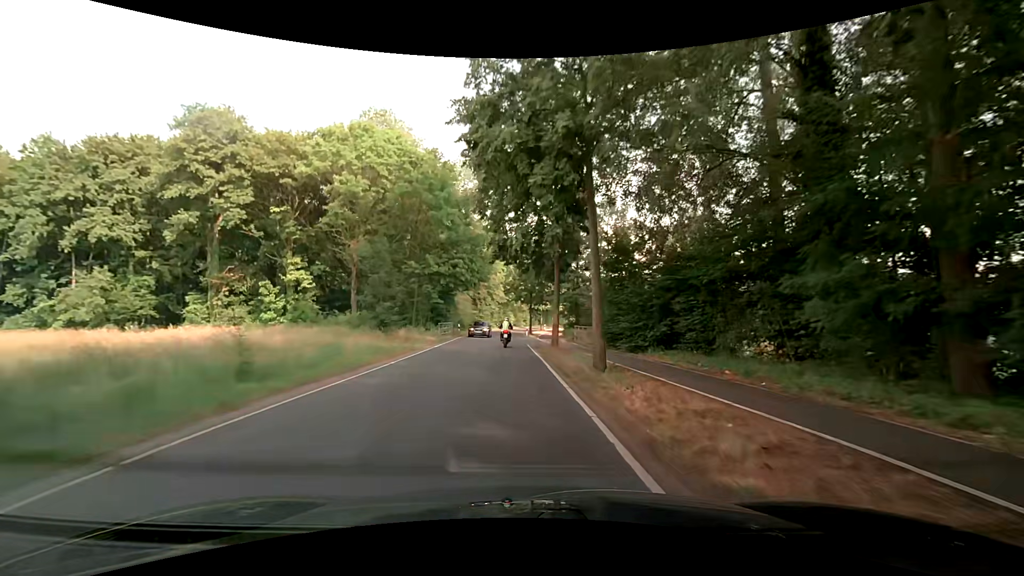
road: tertiary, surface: asphalt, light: Day
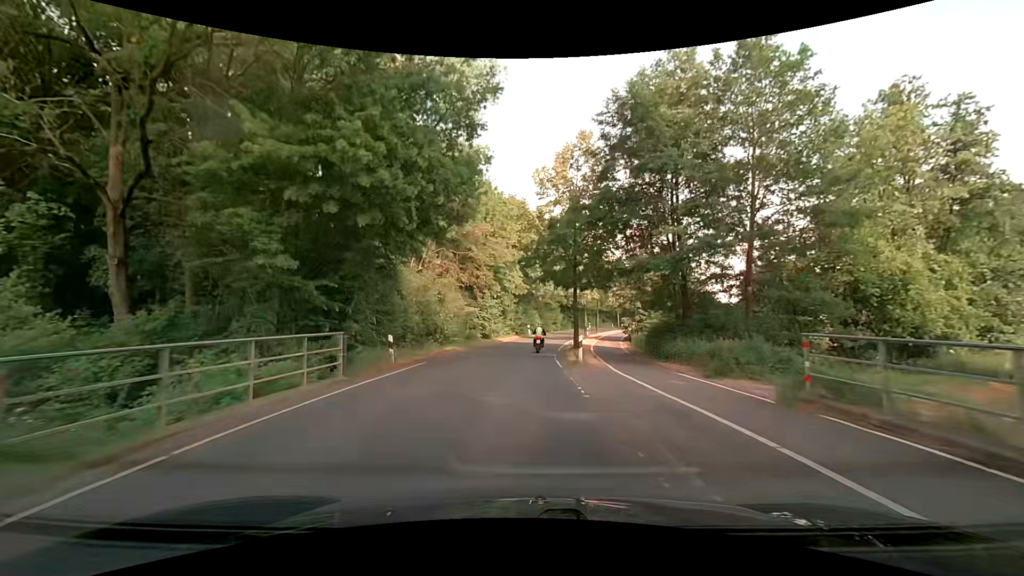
(-0.2, +30.3) m; -2°
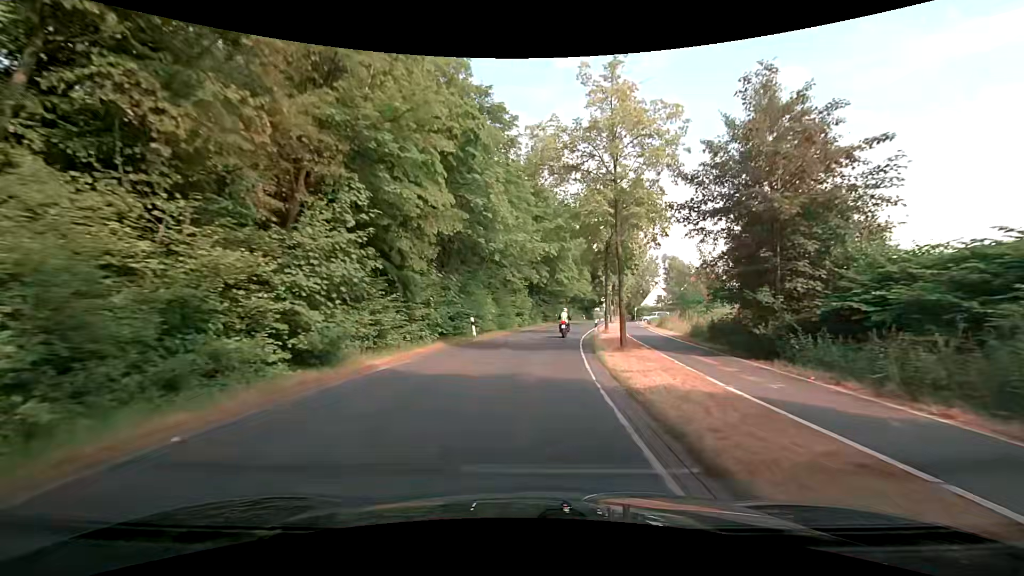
(+0.8, +30.4) m; +4°
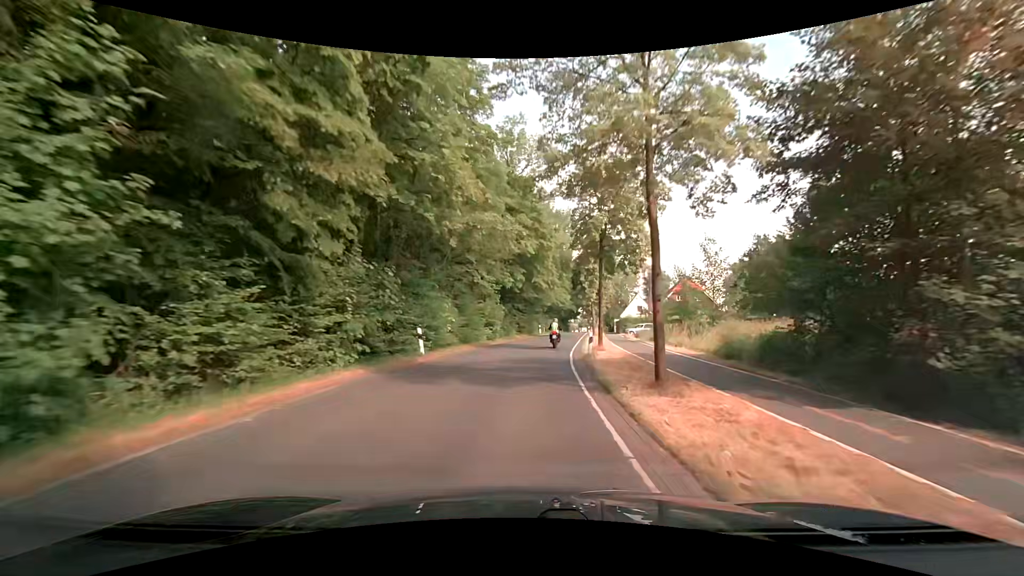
(+0.3, +7.6) m; +4°
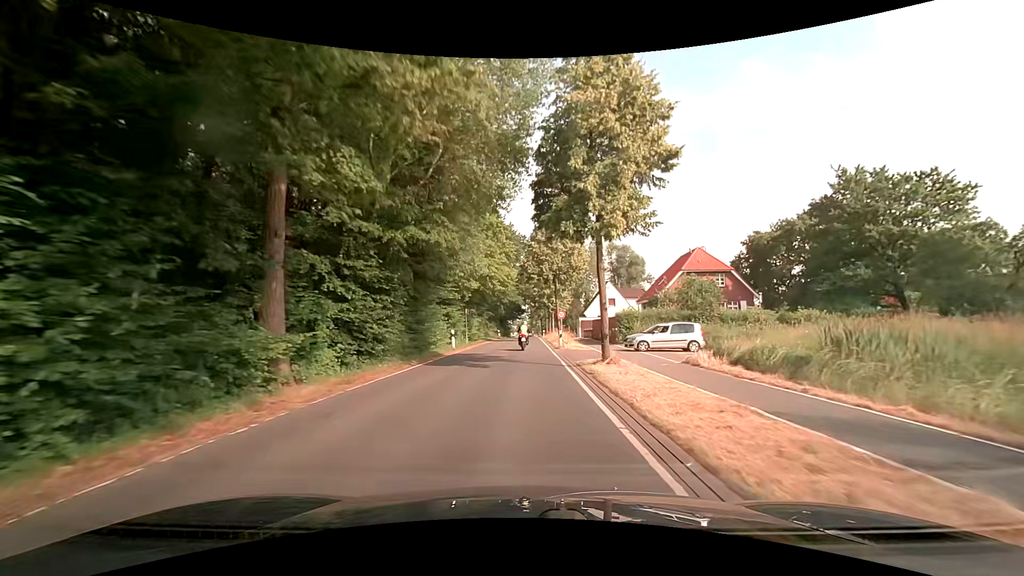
(+2.6, +37.4) m; +7°
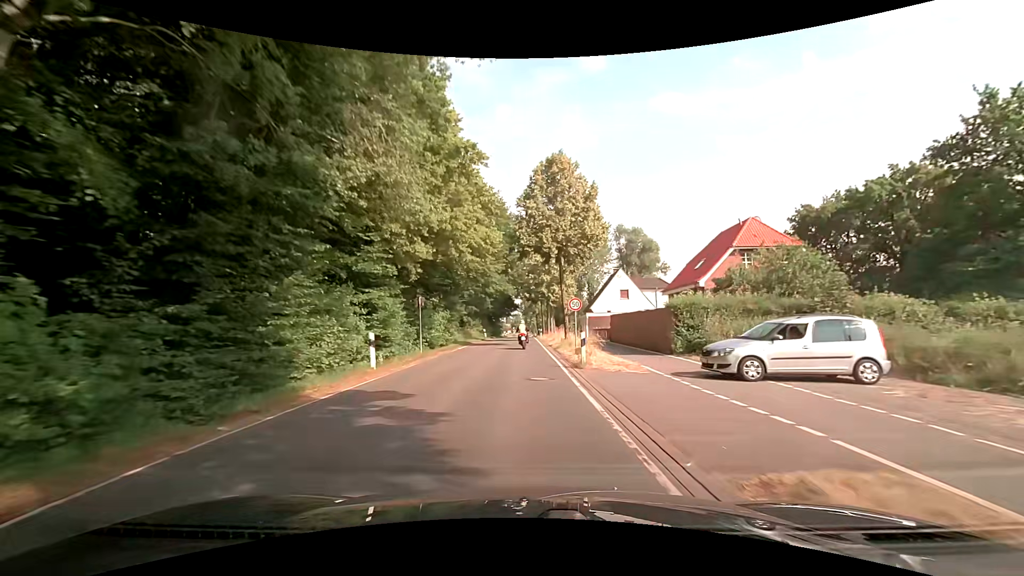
(+0.2, +15.1) m; +1°
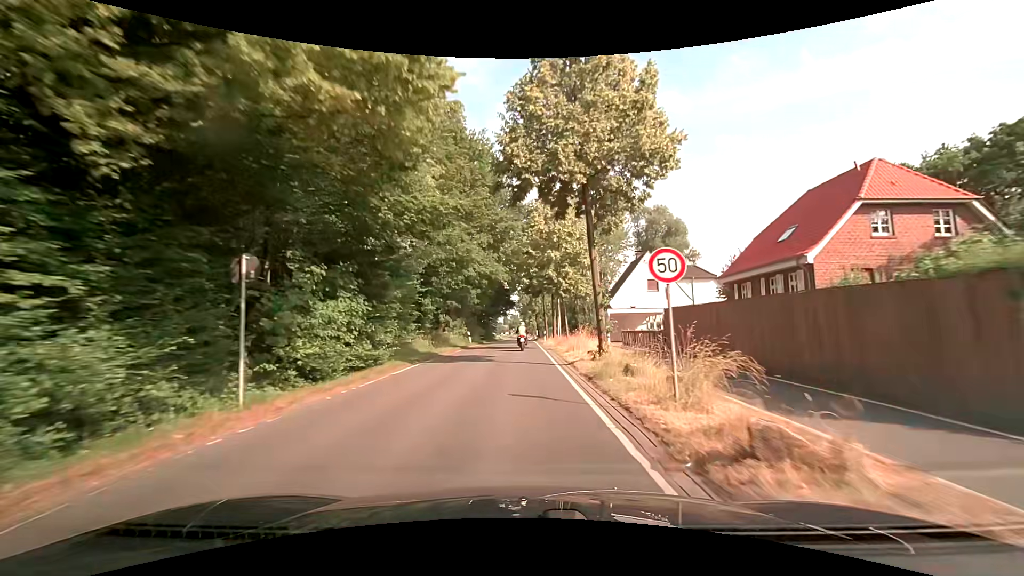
(-0.1, +15.2) m; 0°
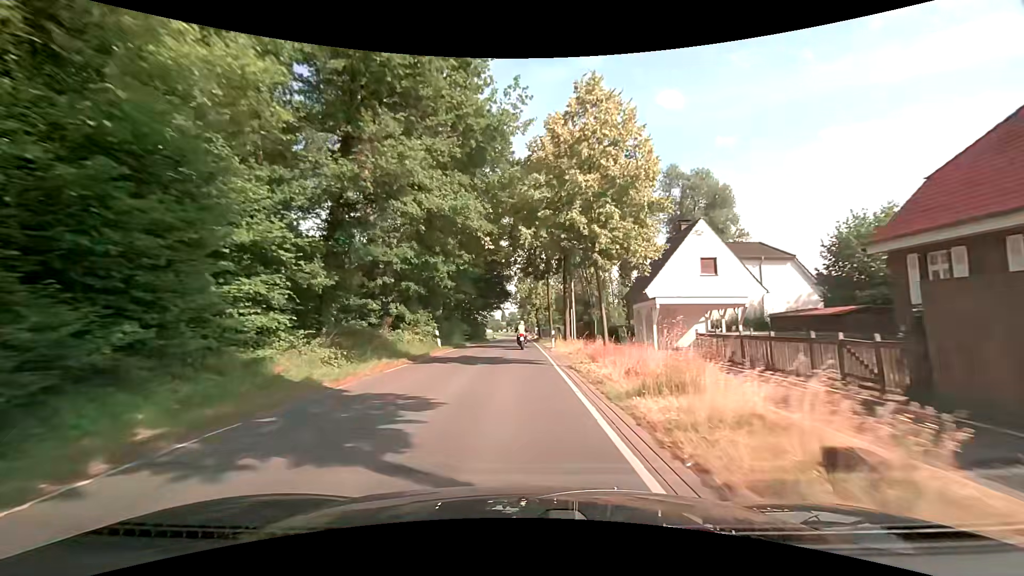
(0.0, +15.2) m; 0°
(0, +10) (0, +20) (0, +30) (0, +40) (0, +50) (0, +60) (0, +70) (0, +80) (0, +90) (0, +100) m
